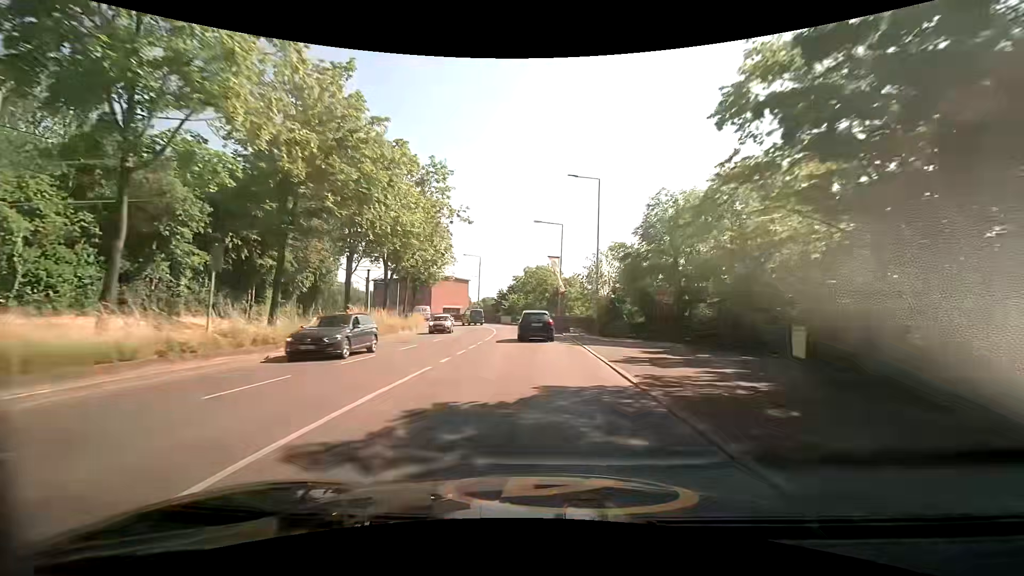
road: secondary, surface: asphalt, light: Day
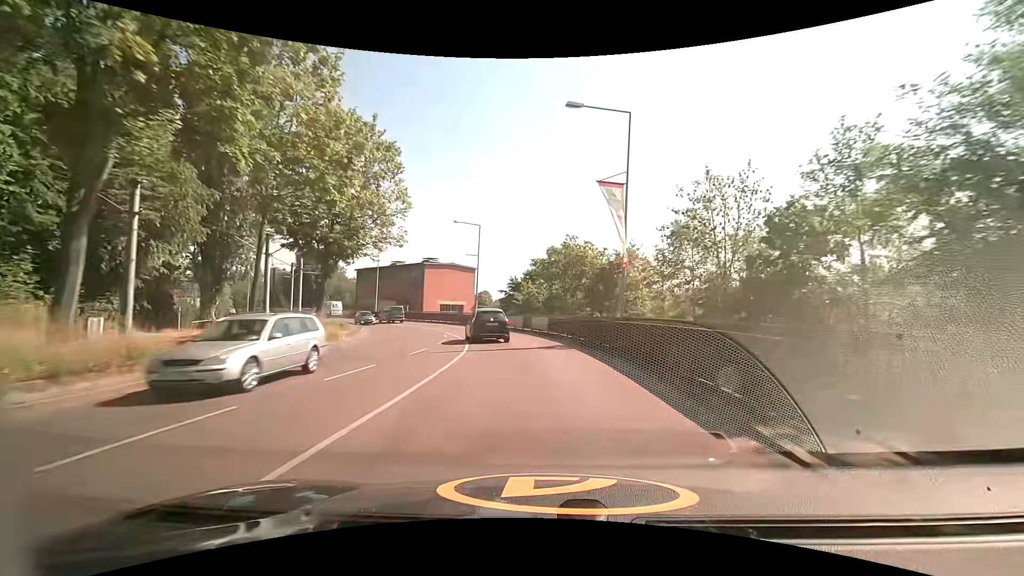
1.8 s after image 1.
(-0.4, +27.6) m; -3°
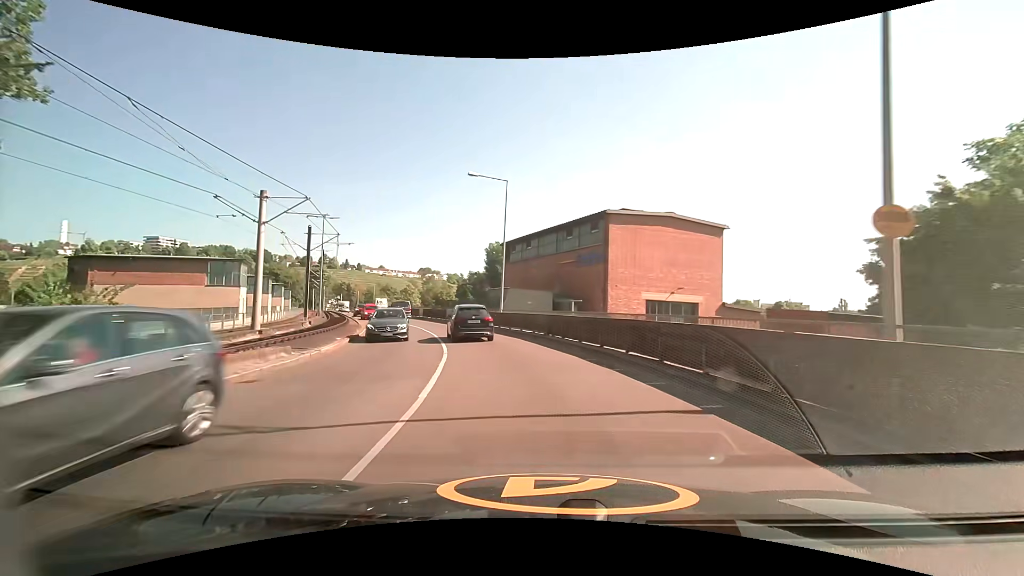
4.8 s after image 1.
(-7.3, +43.1) m; -23°
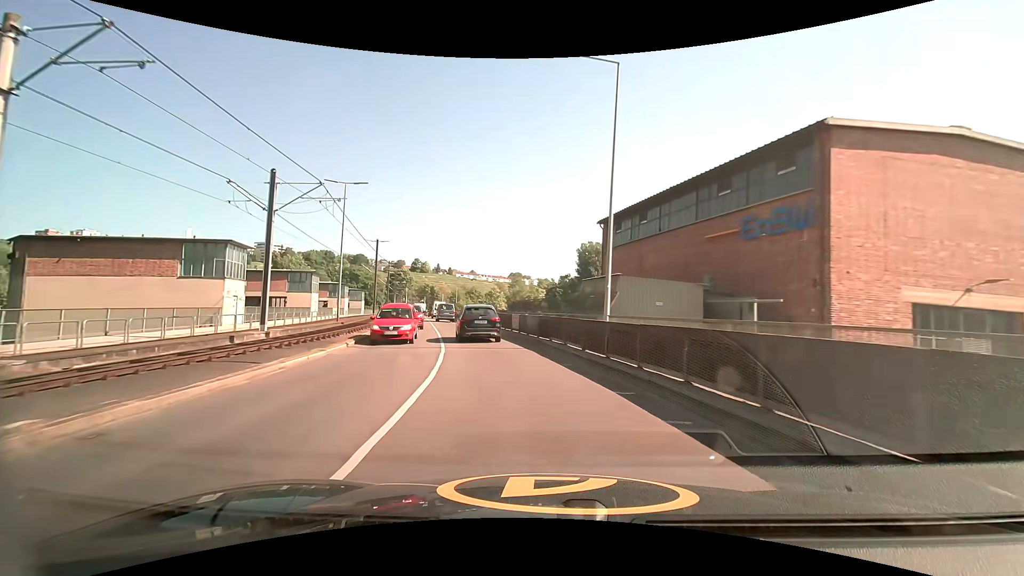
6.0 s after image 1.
(-1.6, +17.4) m; -10°
(-1, +10) (-2, +20) (-4, +30) (-7, +39) (-9, +49) (-12, +59) (-14, +68) (-17, +78) (-19, +88) (-22, +97) m
